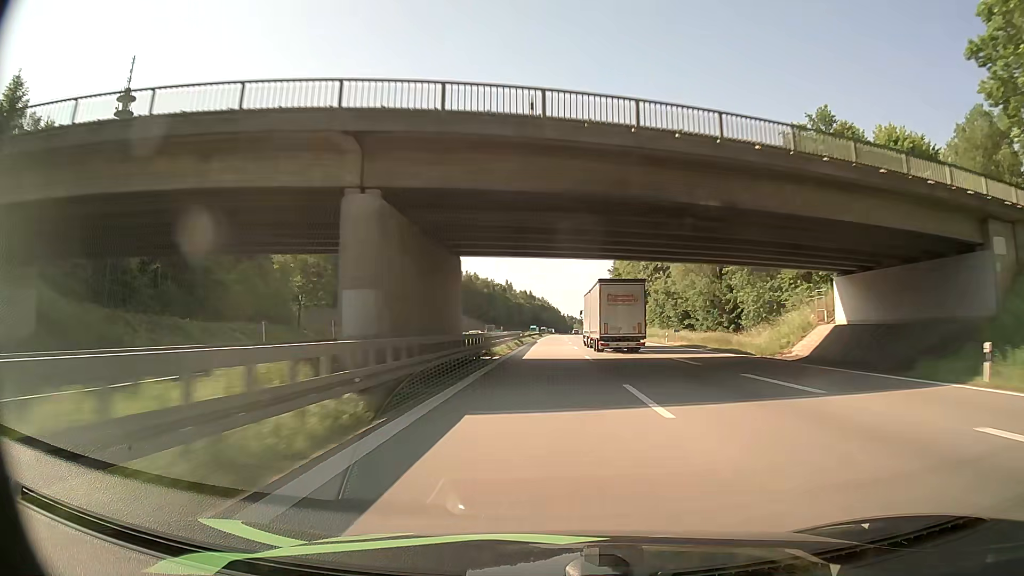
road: motorway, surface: asphalt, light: Day
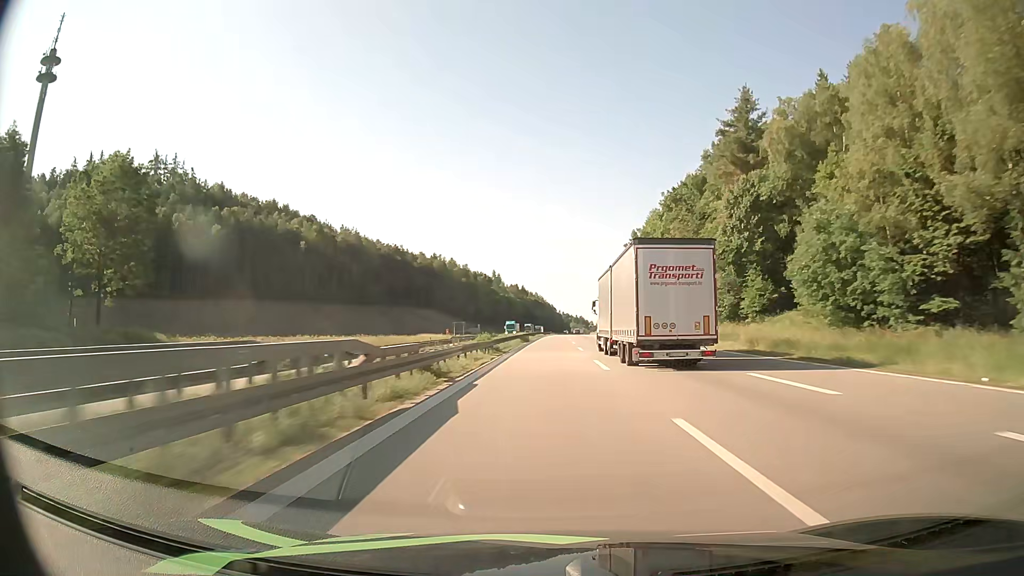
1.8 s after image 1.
(+0.3, +60.6) m; 0°
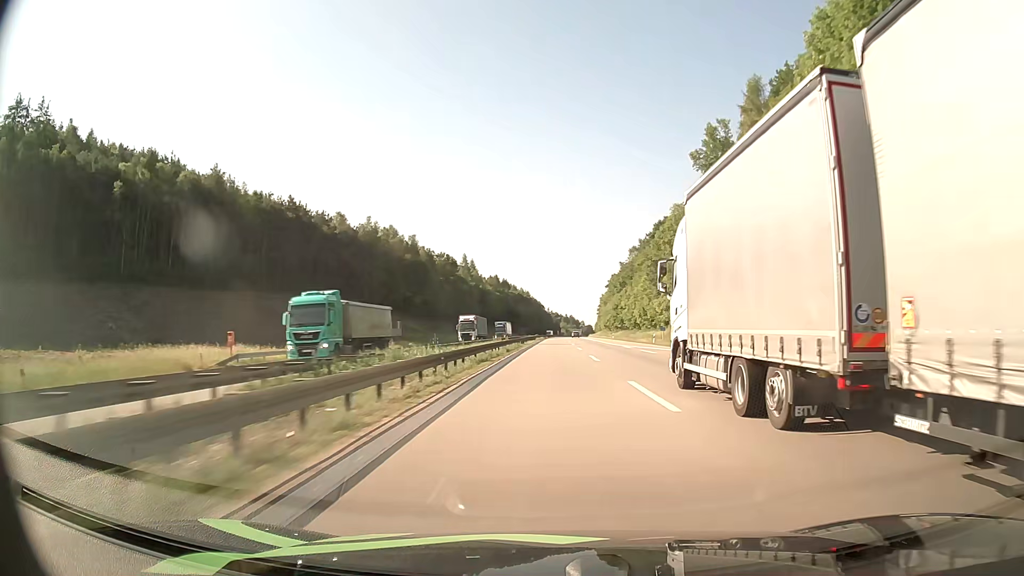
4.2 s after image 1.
(+0.6, +82.7) m; +1°
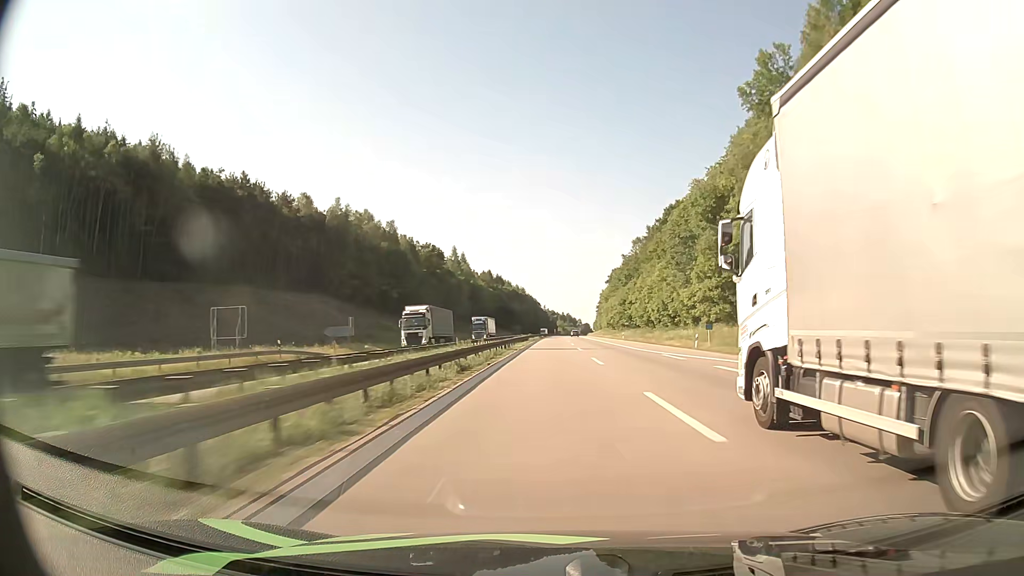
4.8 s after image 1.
(0.0, +21.0) m; 0°
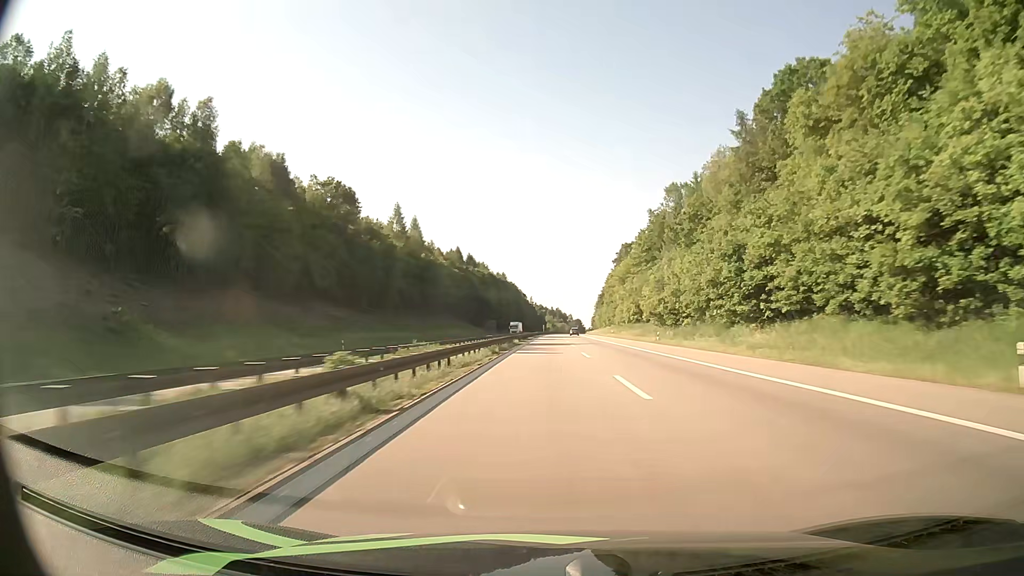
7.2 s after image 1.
(+0.7, +85.1) m; +1°
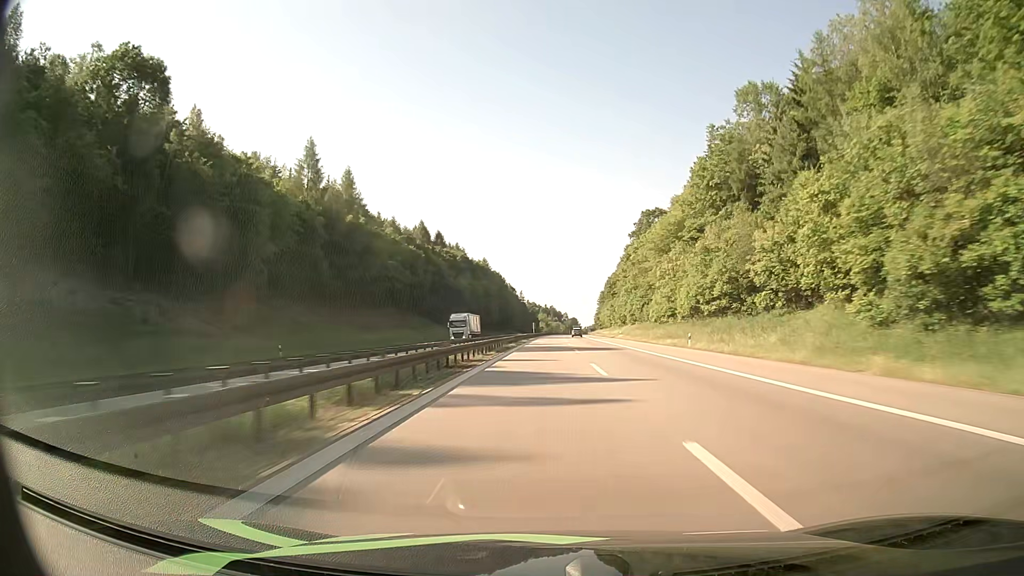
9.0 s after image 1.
(+0.4, +65.2) m; +1°
